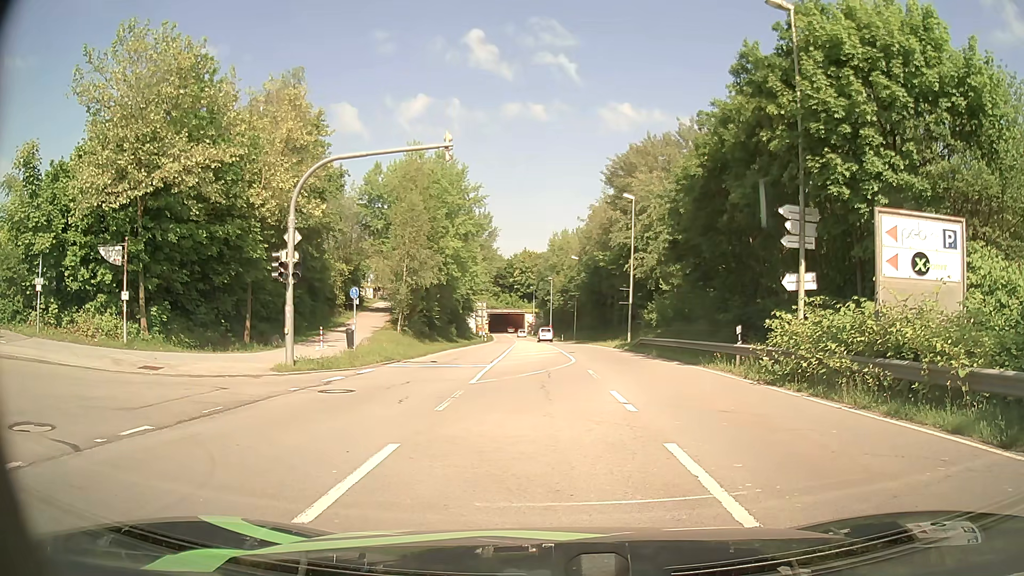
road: secondary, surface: asphalt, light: Day
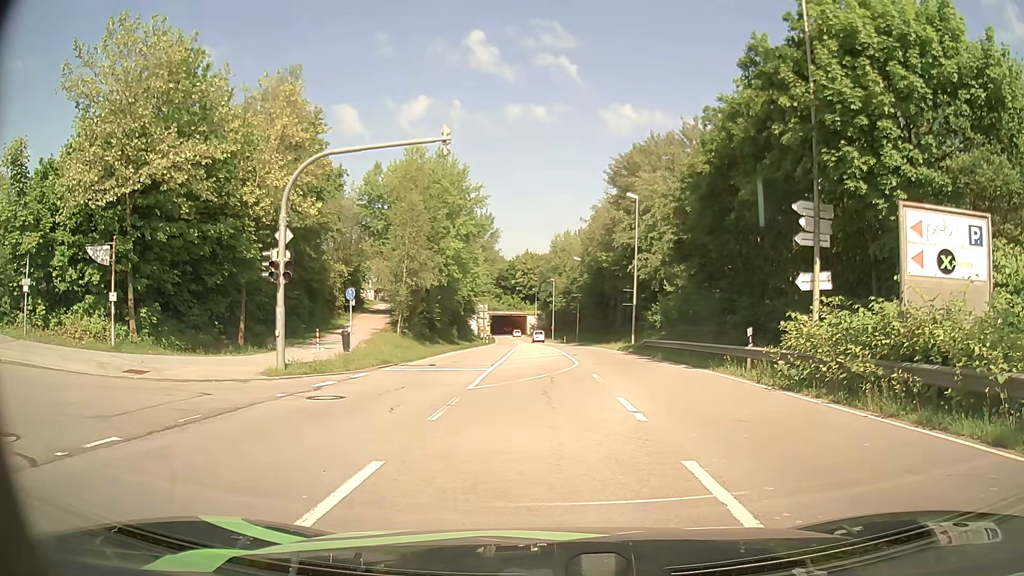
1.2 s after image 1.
(0.0, +0.9) m; +1°
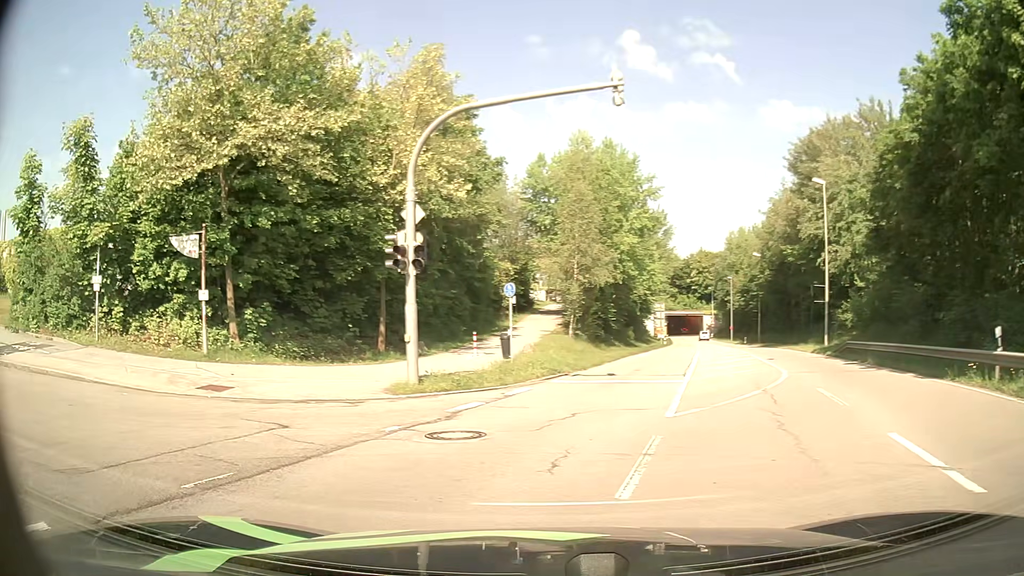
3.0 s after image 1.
(-0.4, +4.6) m; -15°
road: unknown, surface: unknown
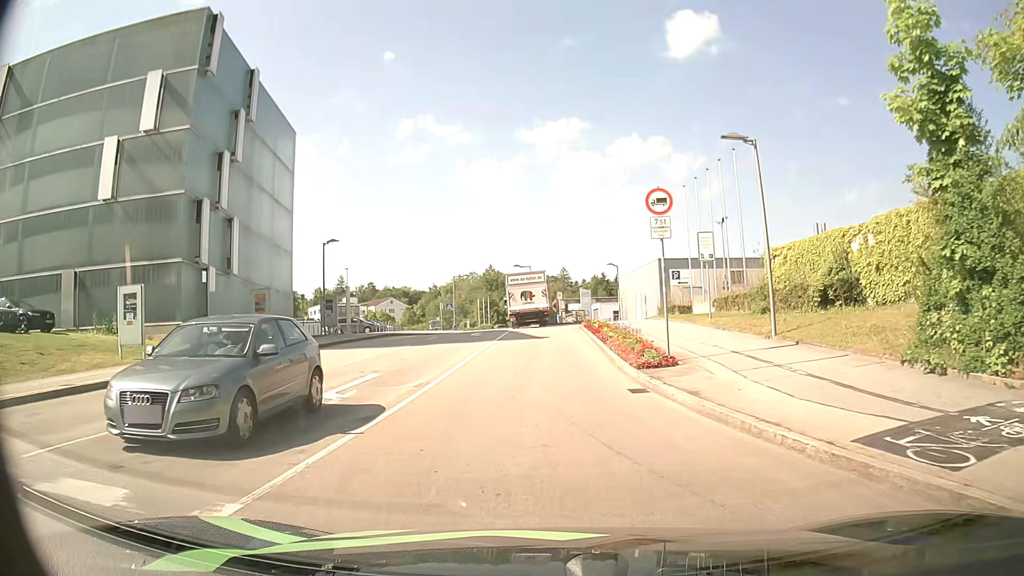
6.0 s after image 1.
(-8.8, +9.4) m; -72°
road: residential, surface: asphalt
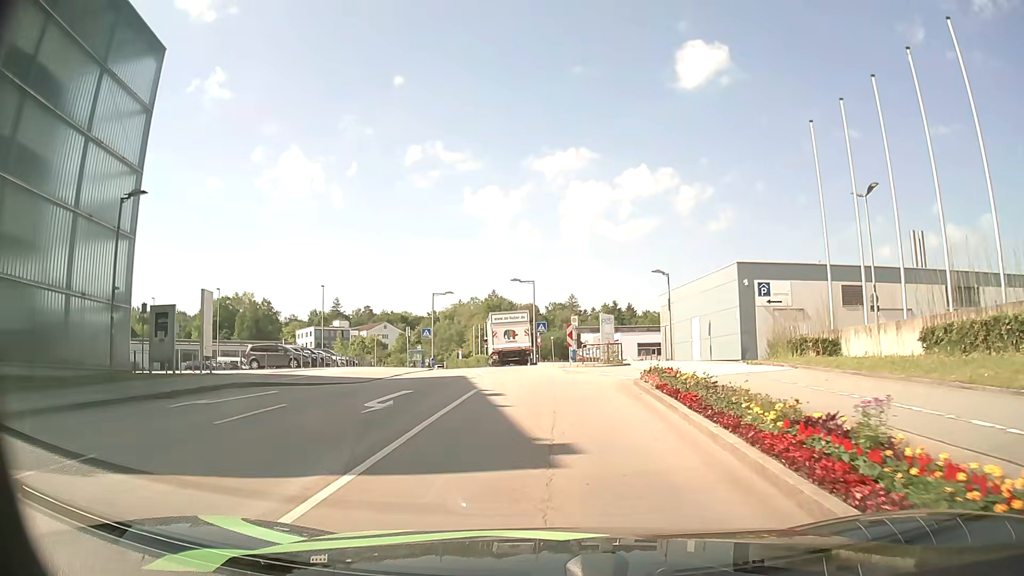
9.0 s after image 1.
(-0.2, +20.4) m; 0°
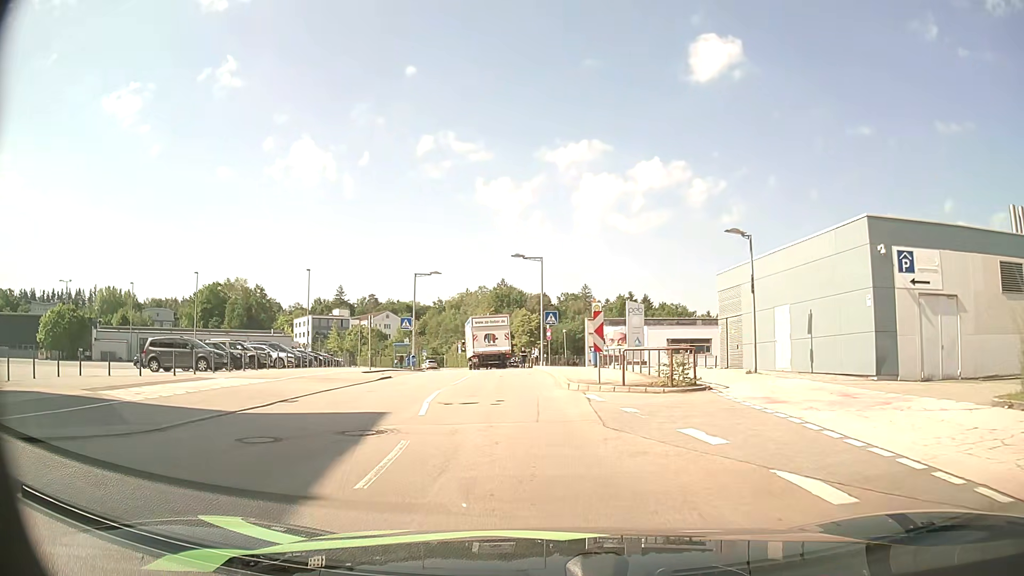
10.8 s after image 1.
(-0.1, +13.2) m; 0°
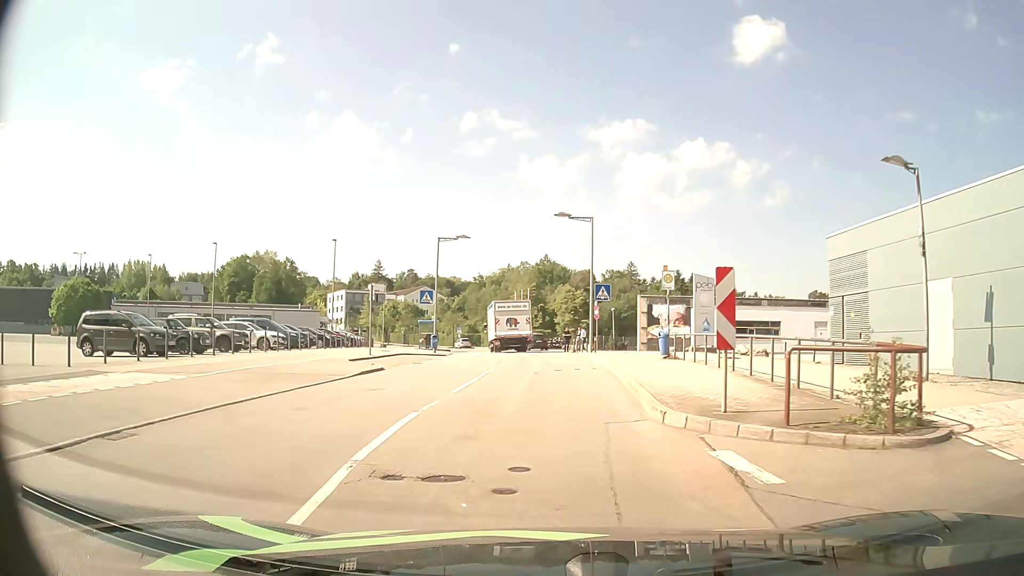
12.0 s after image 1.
(-0.5, +8.3) m; -6°
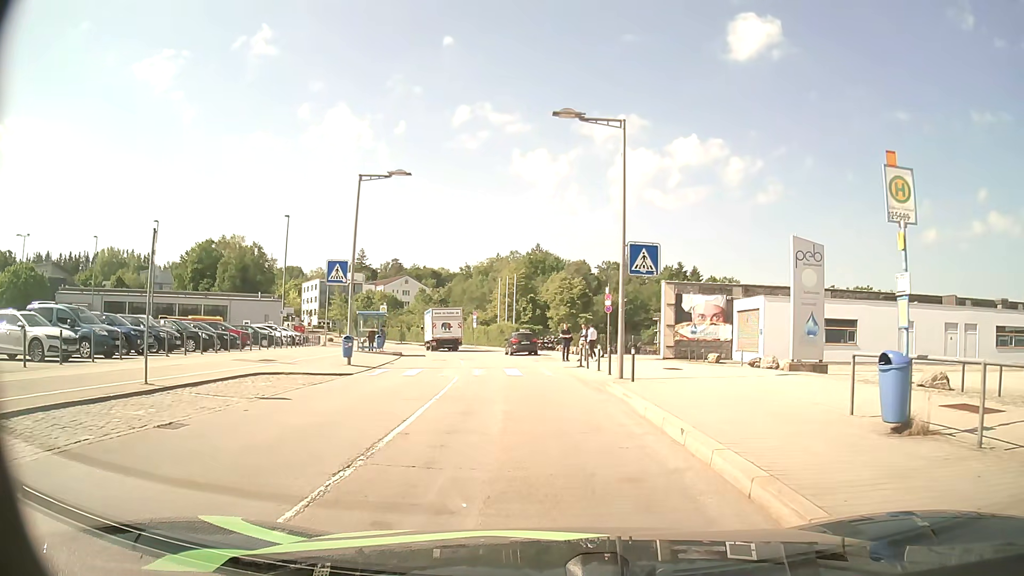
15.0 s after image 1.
(+0.4, +16.5) m; +2°
(0, +10) (-1, +20) (-2, +30) (-4, +40) (-6, +50) (-8, +59) (-12, +68) (-16, +78) (-19, +87) (-23, +96) m
